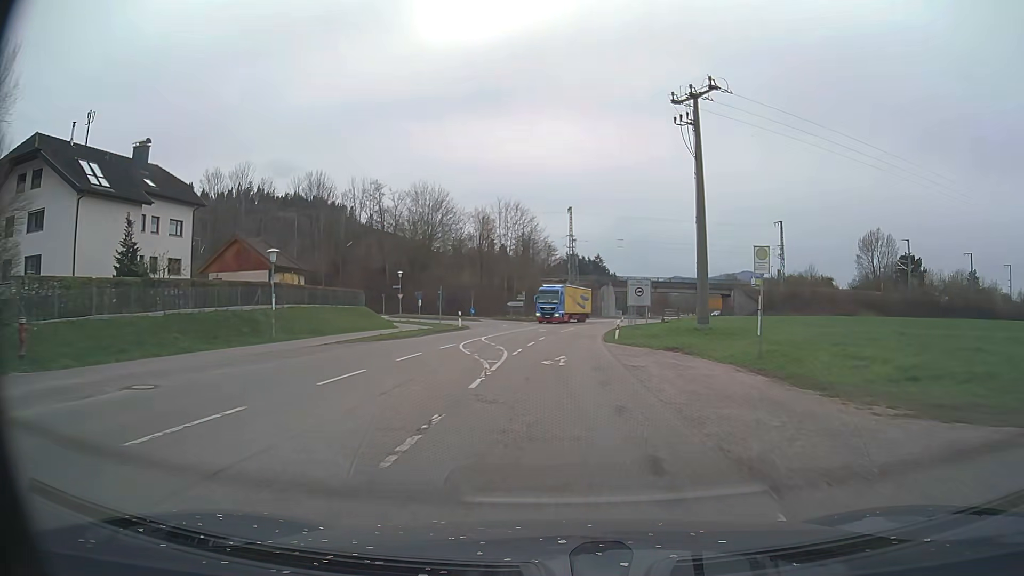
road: secondary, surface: asphalt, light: Day
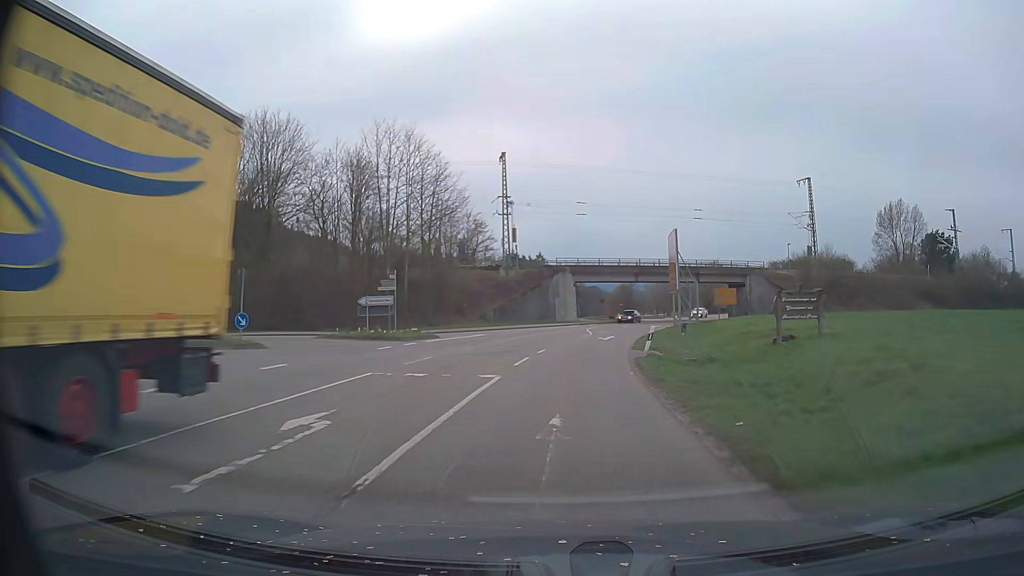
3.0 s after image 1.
(+1.5, +41.4) m; +5°
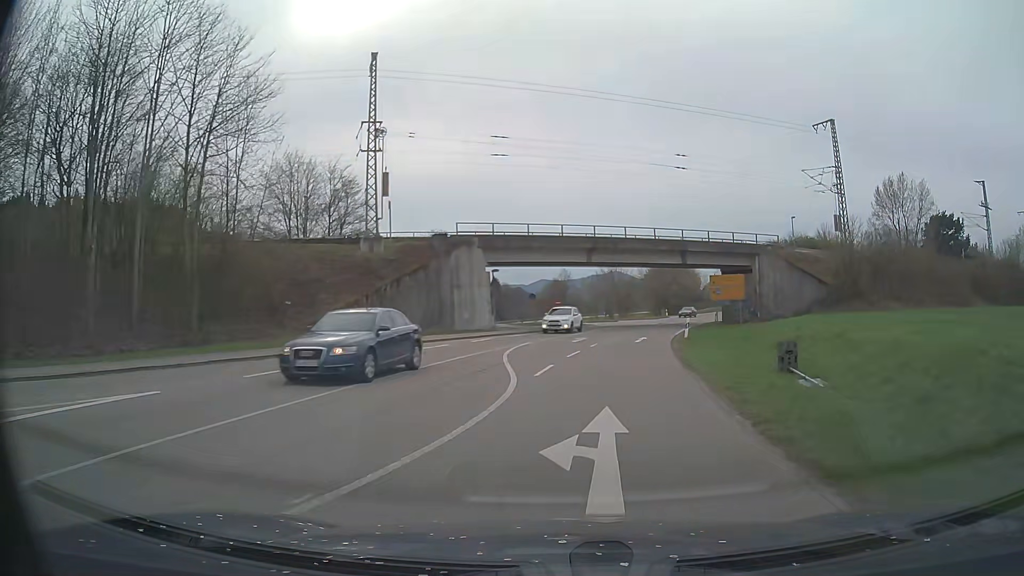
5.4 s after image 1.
(+1.3, +30.0) m; +6°
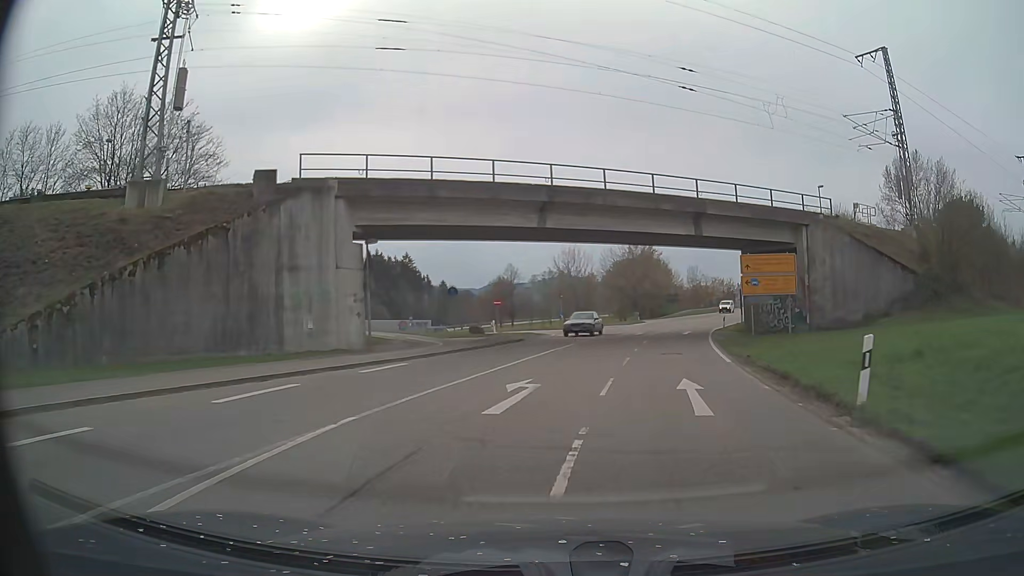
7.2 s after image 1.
(+1.0, +20.8) m; +5°
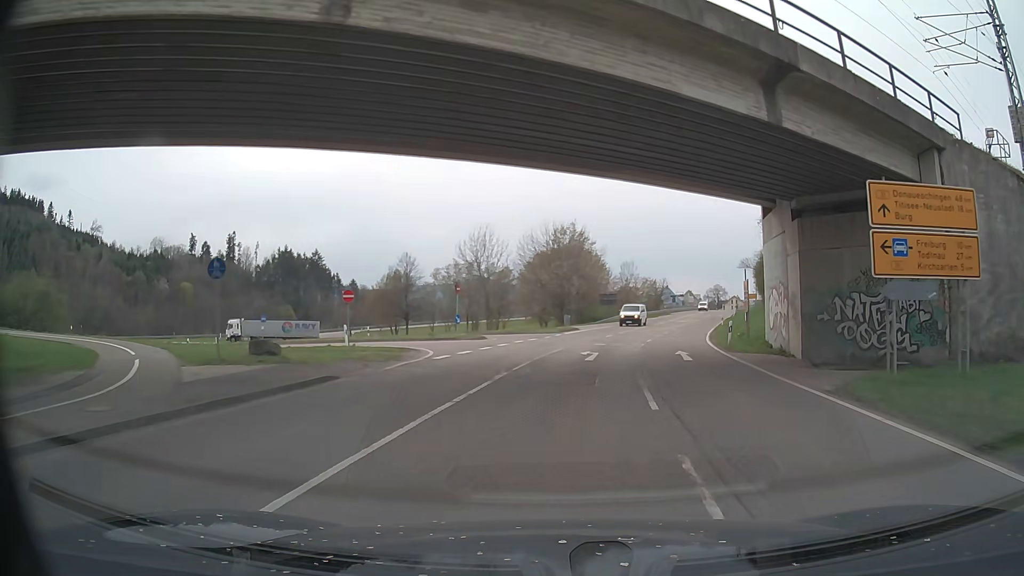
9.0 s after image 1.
(+0.9, +19.7) m; +7°
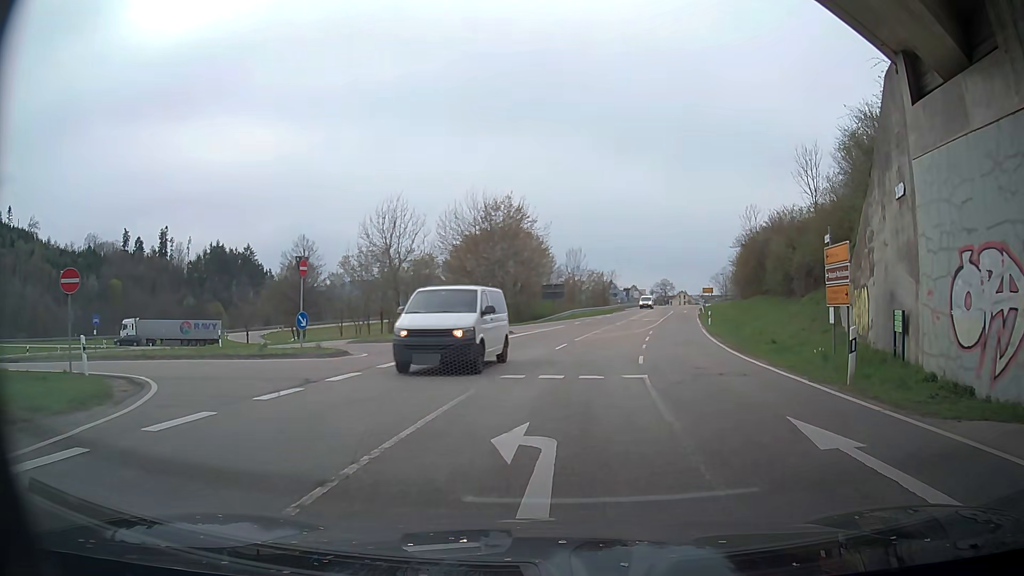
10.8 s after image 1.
(+0.9, +15.8) m; +6°
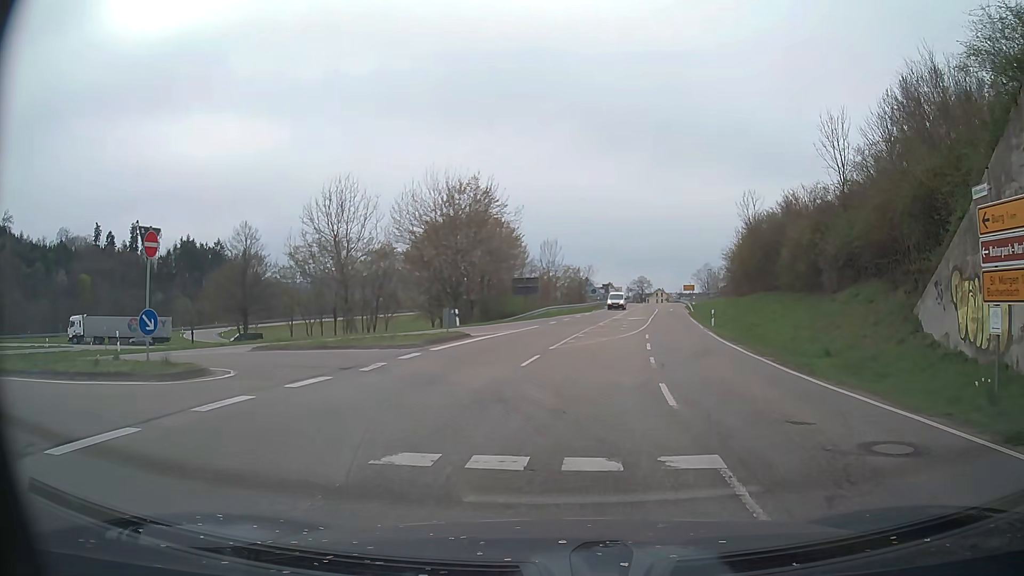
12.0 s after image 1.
(-0.1, +7.6) m; +1°
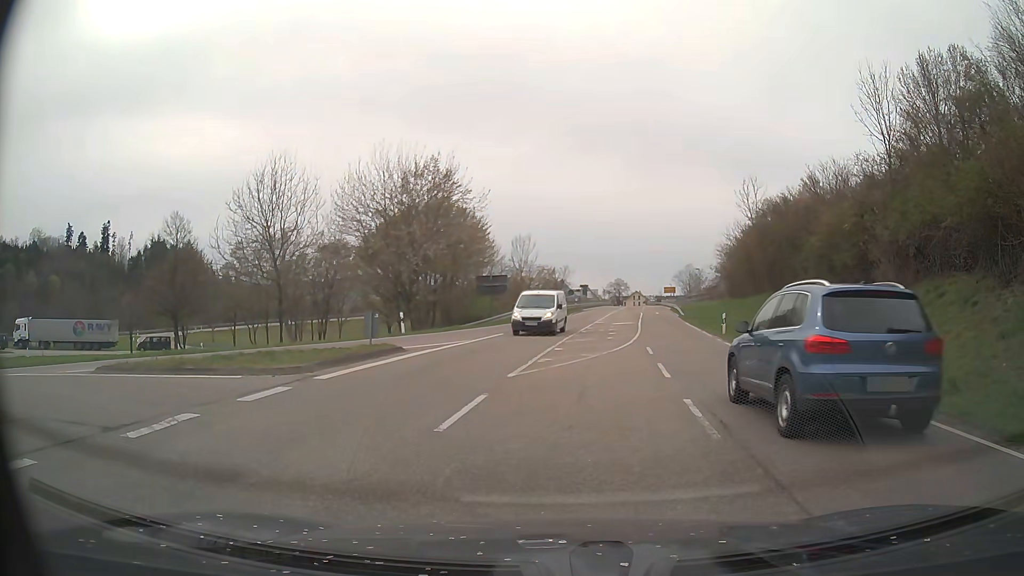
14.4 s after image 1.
(+0.2, +7.5) m; +4°
(-4, +9) (-13, +11) (-23, +12) (-33, +12) (-43, +15) (-51, +21) (-57, +29) (-59, +39) (-58, +49) (-54, +57) m
